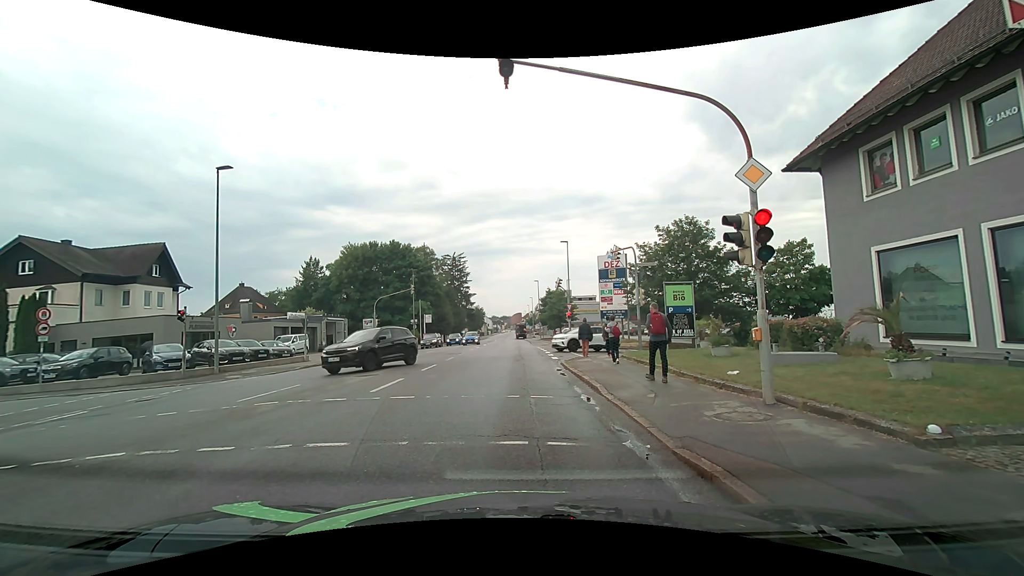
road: tertiary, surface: asphalt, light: Day
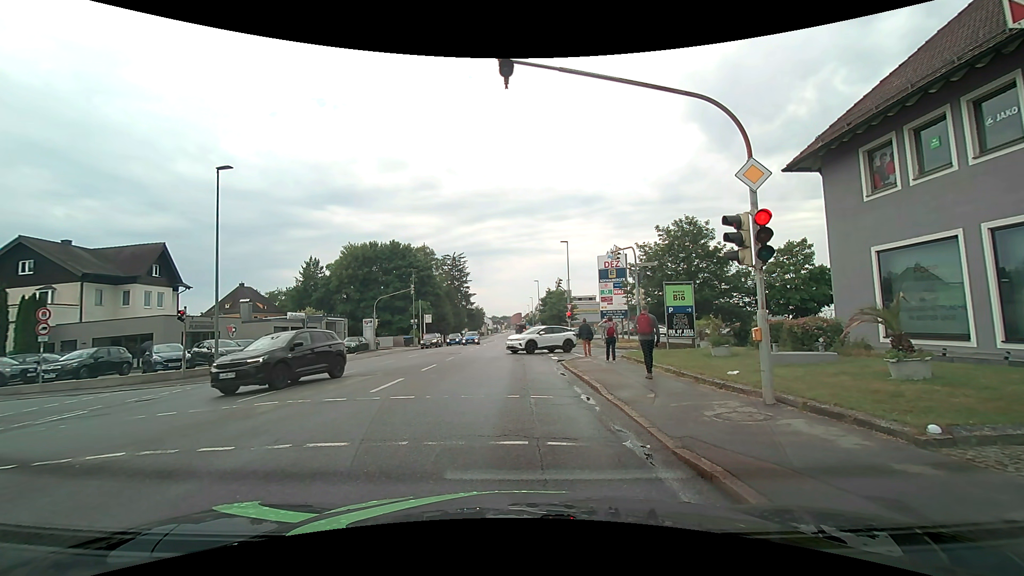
(0.0, 0.0) m; 0°
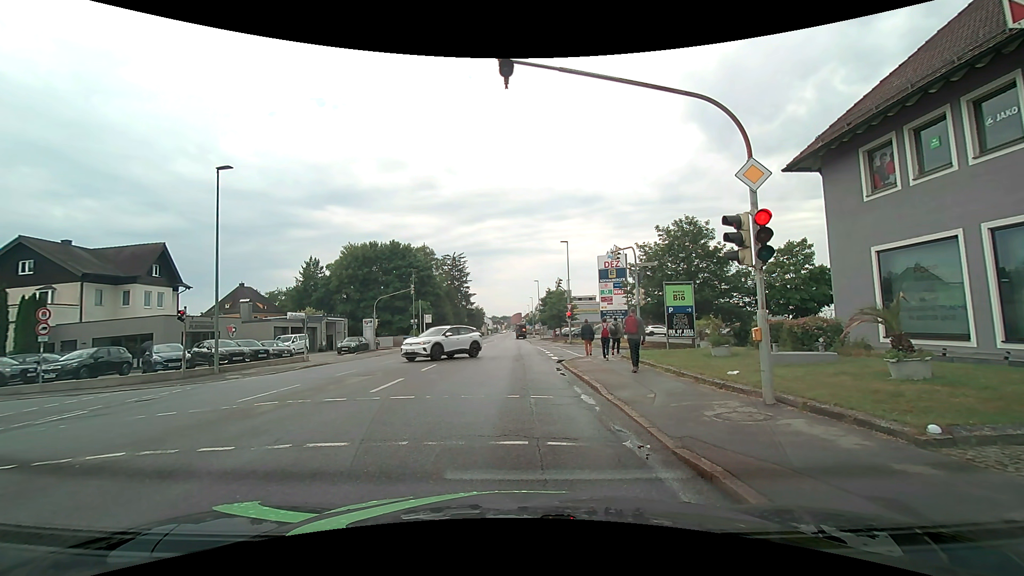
(0.0, 0.0) m; 0°
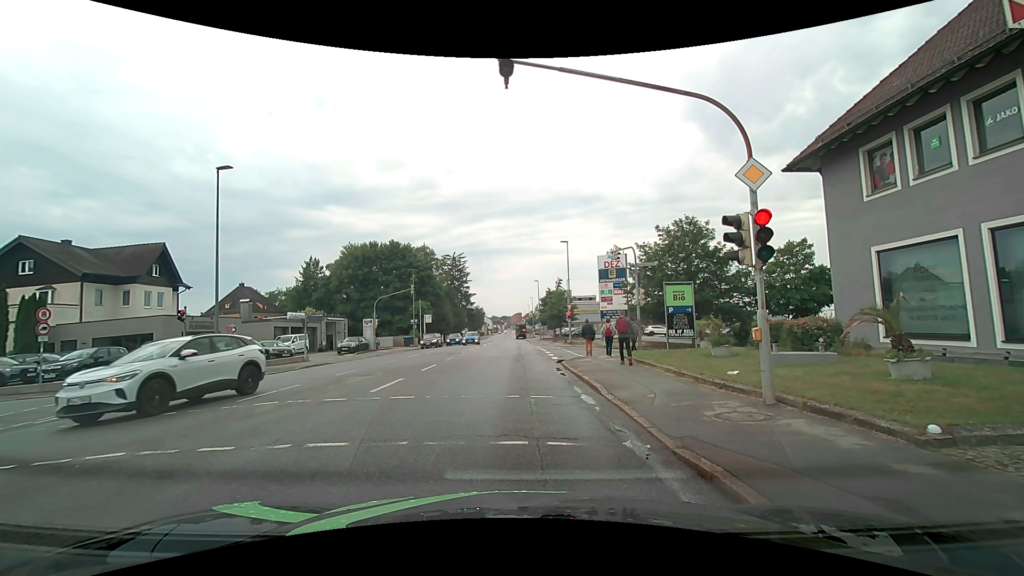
(0.0, 0.0) m; 0°
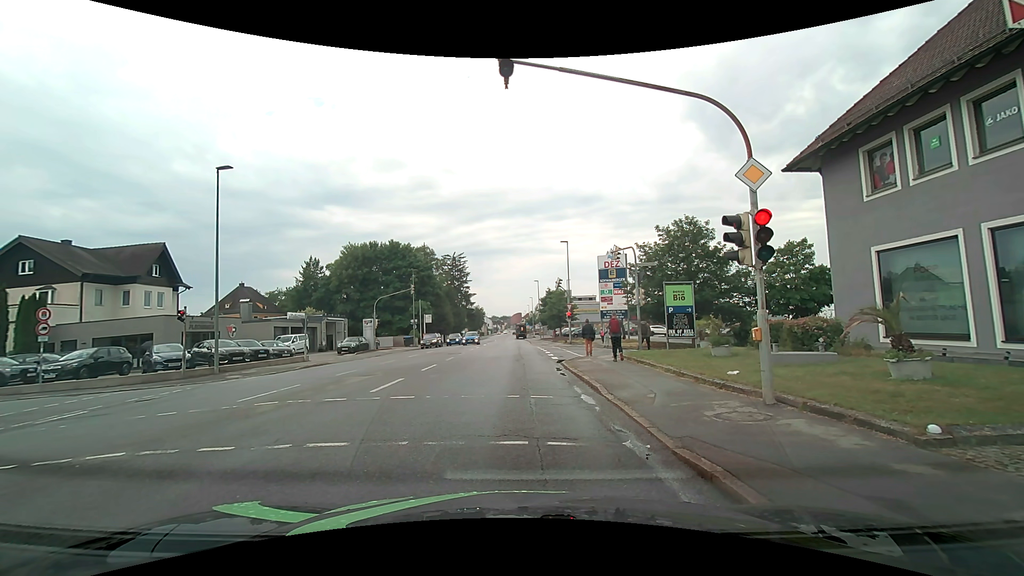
(0.0, 0.0) m; 0°
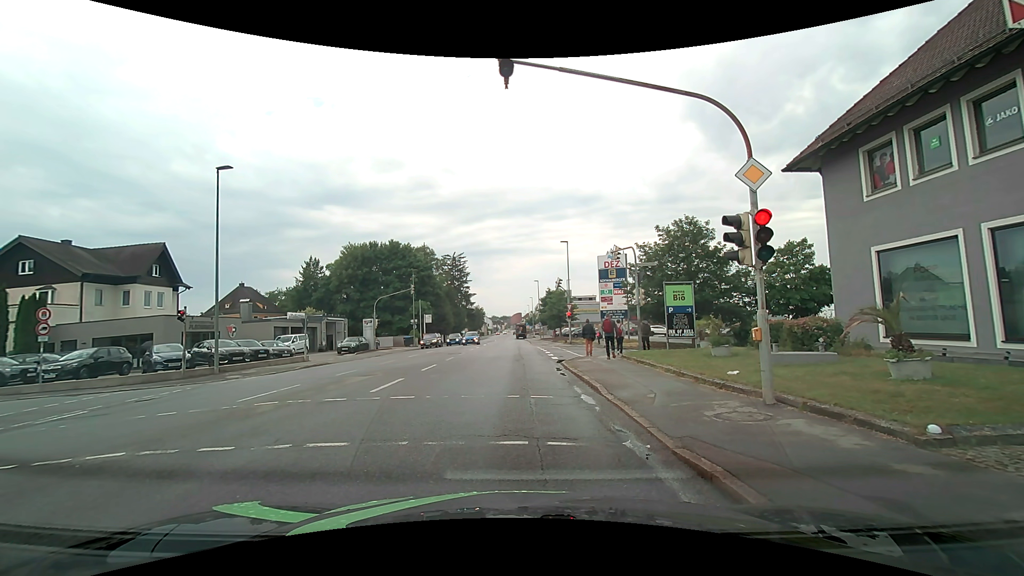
(0.0, 0.0) m; 0°
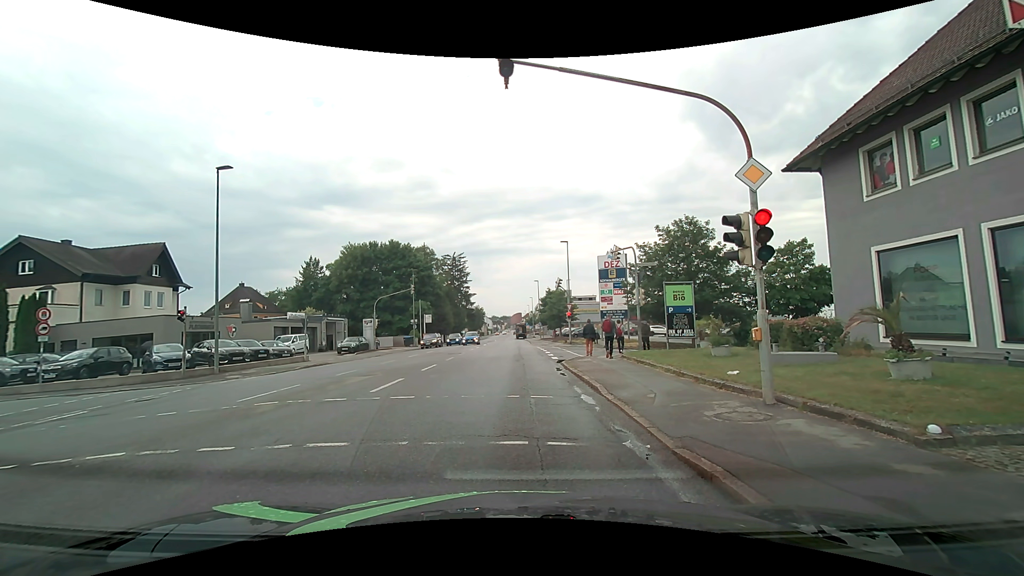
(0.0, 0.0) m; 0°
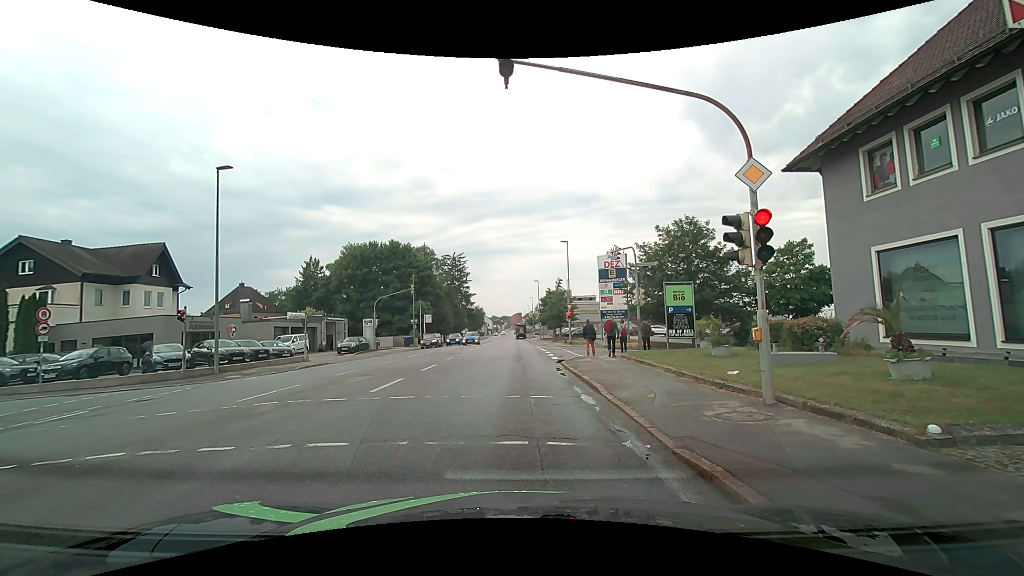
(0.0, 0.0) m; 0°
(0, +10) (0, +20) (0, +30) (0, +40) (0, +50) (0, +60) (0, +70) (0, +80) (-1, +90) (-2, +100) m
